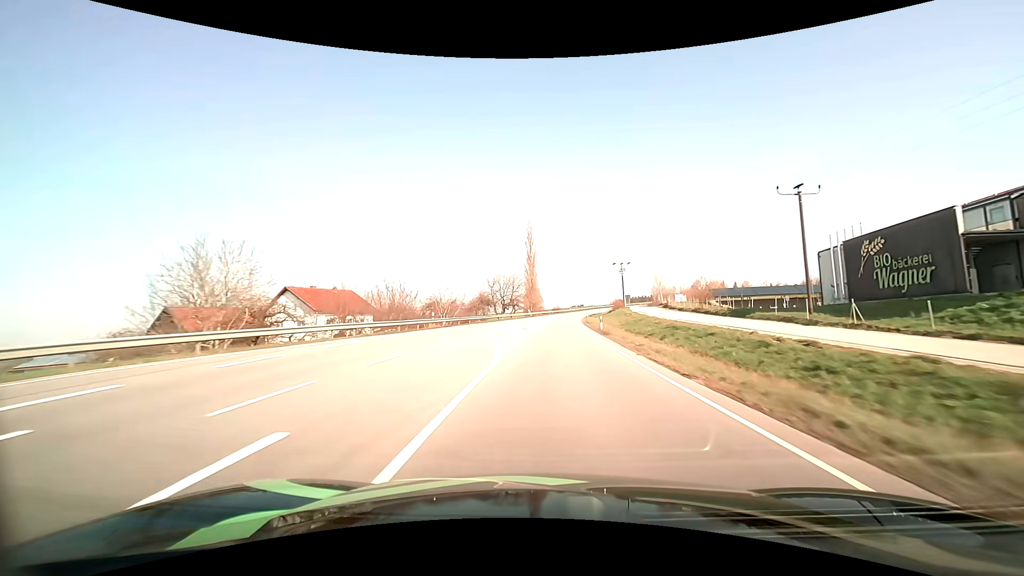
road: primary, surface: asphalt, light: Day
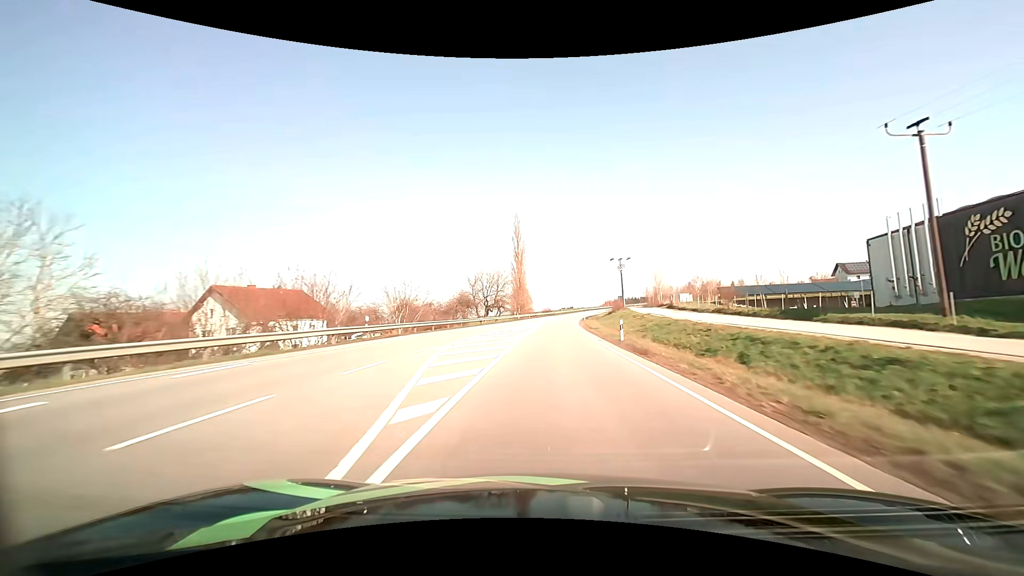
(+0.1, +13.4) m; +1°
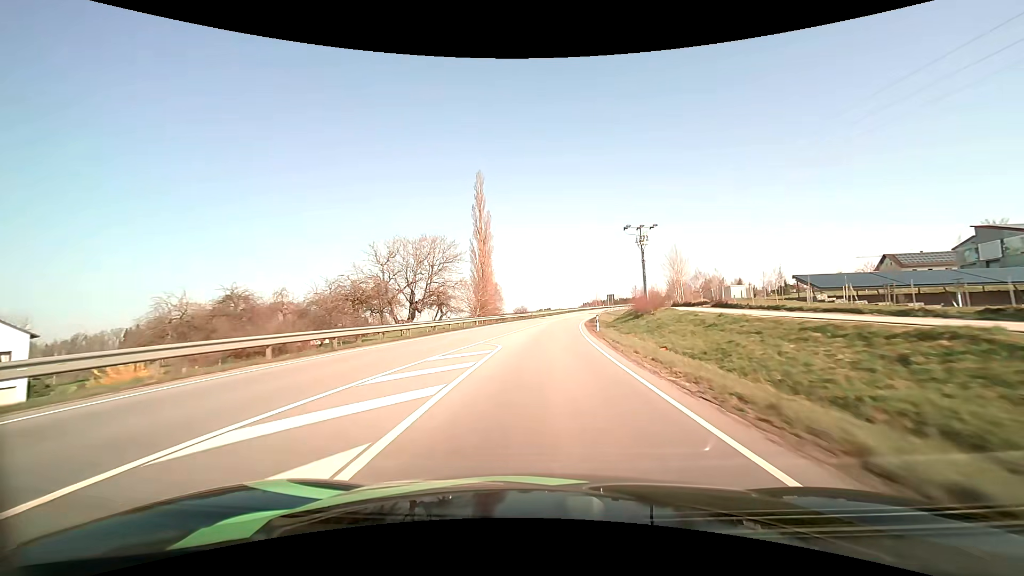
(+1.0, +39.9) m; +3°
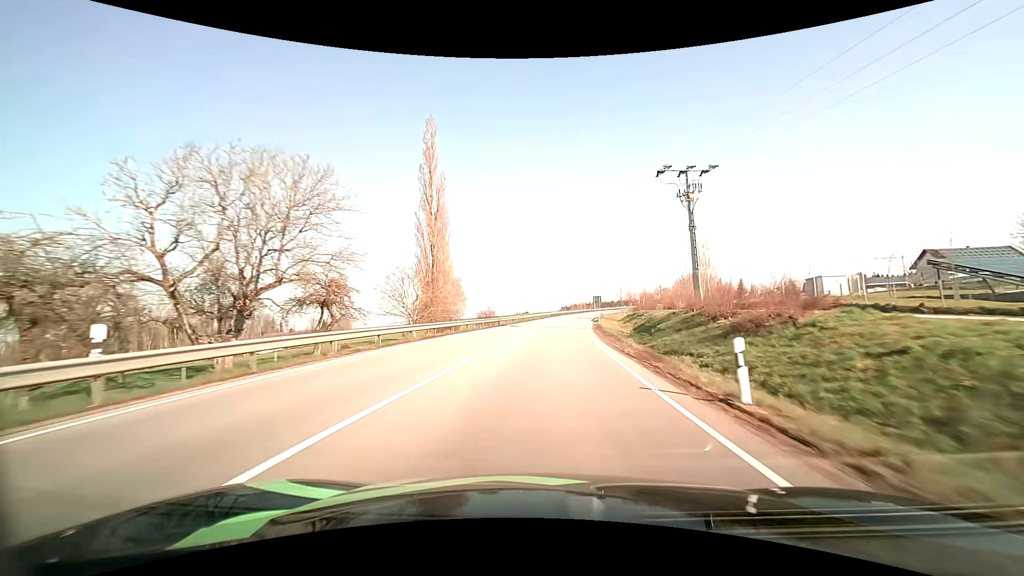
(+0.4, +26.5) m; +2°
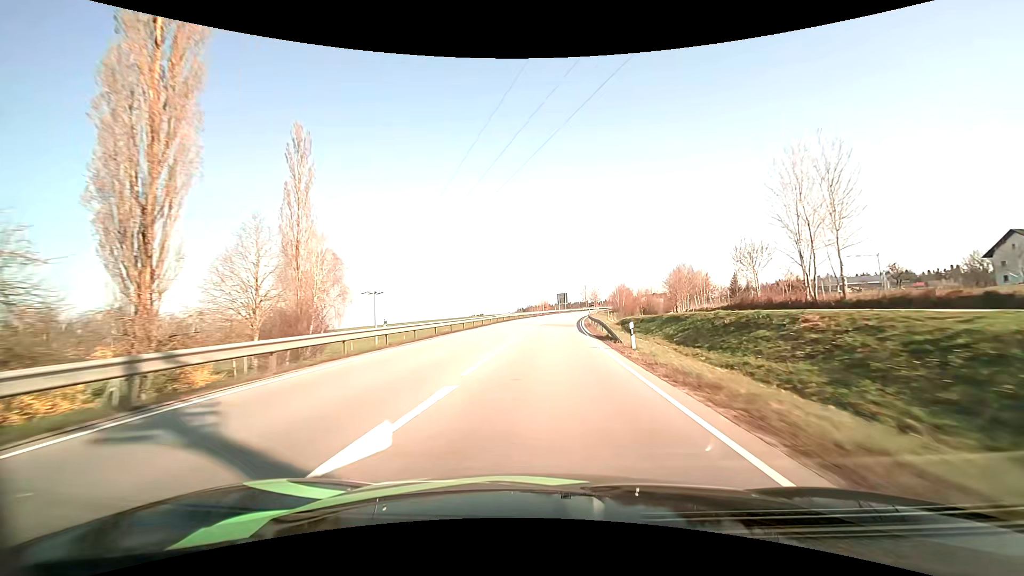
(+1.9, +39.8) m; +5°
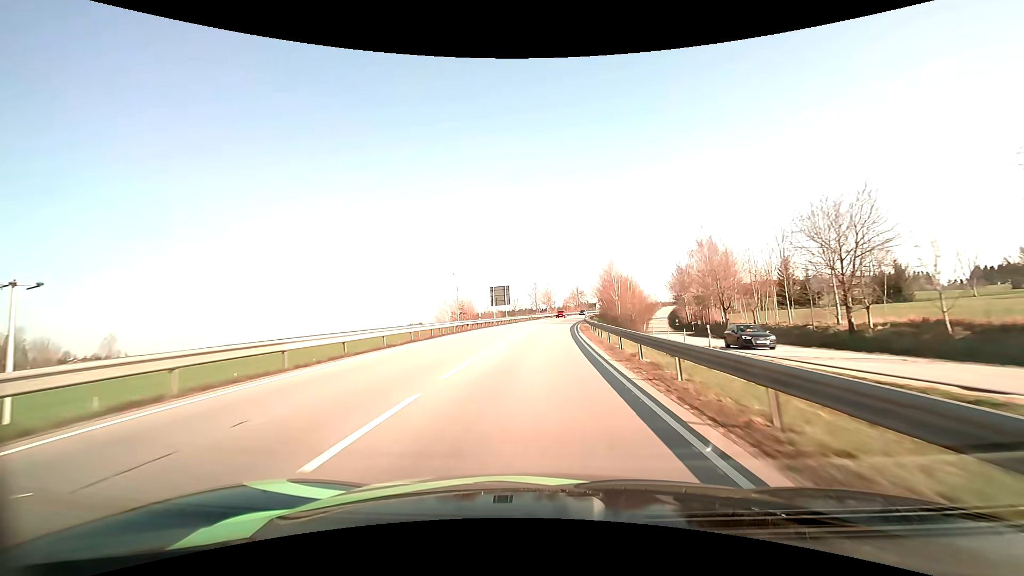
(+4.0, +66.2) m; +7°
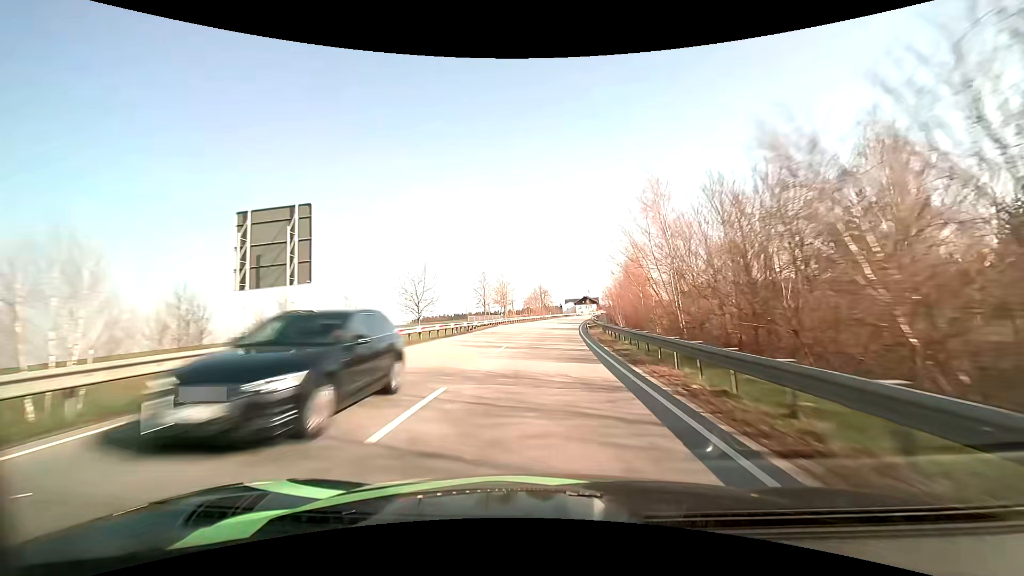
(+2.0, +53.9) m; +5°
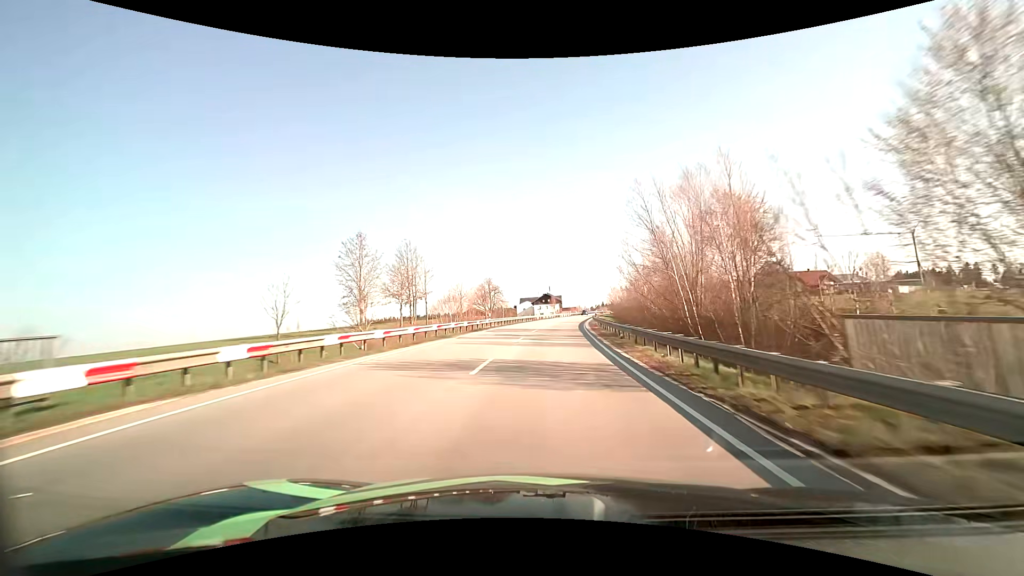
(+2.5, +54.7) m; +5°
(0, +10) (0, +20) (+1, +30) (+1, +40) (+2, +50) (+3, +60) (+4, +70) (+6, +80) (+7, +90) (+8, +100) m
